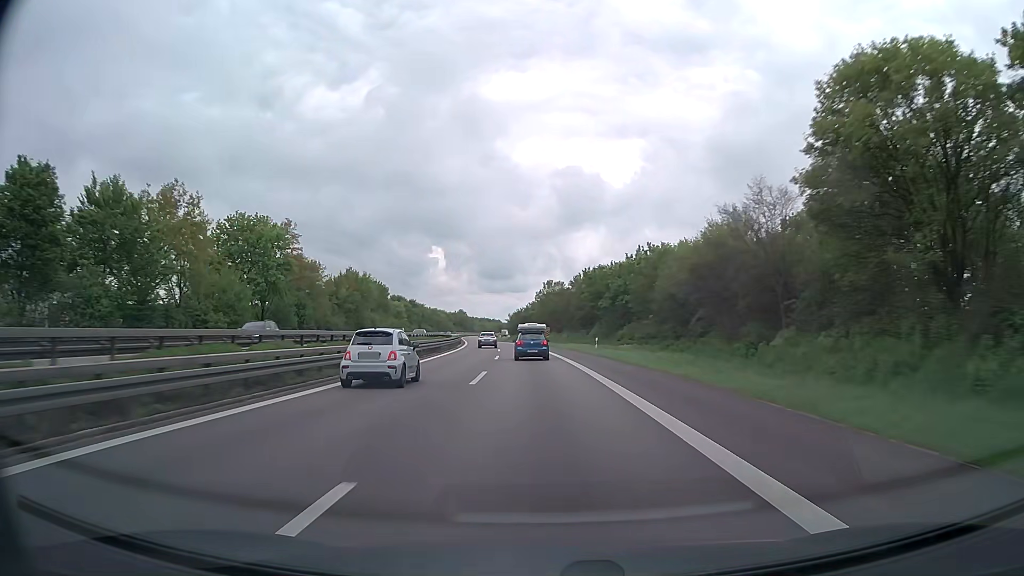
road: trunk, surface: asphalt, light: Day
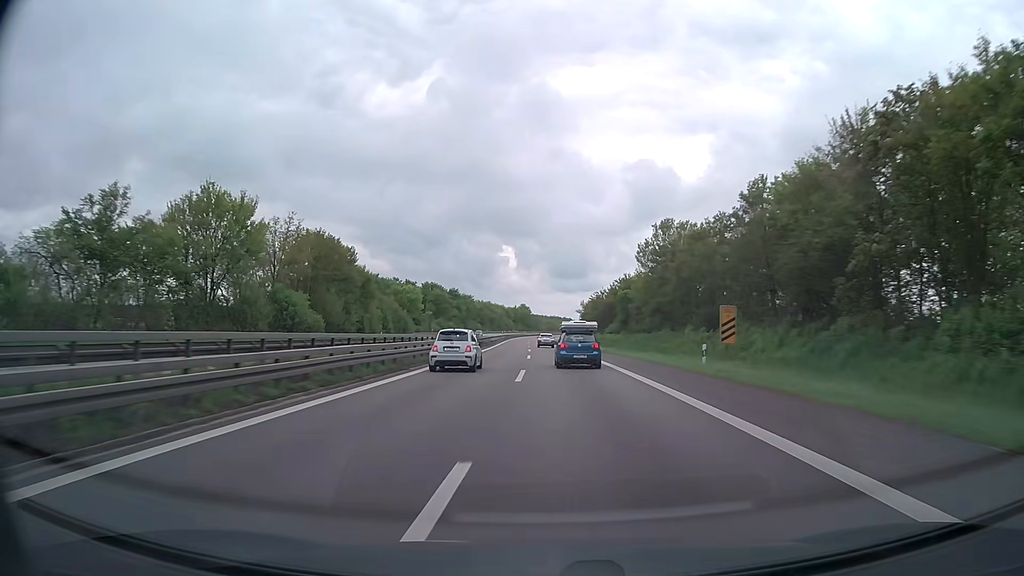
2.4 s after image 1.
(-3.8, +71.2) m; -6°
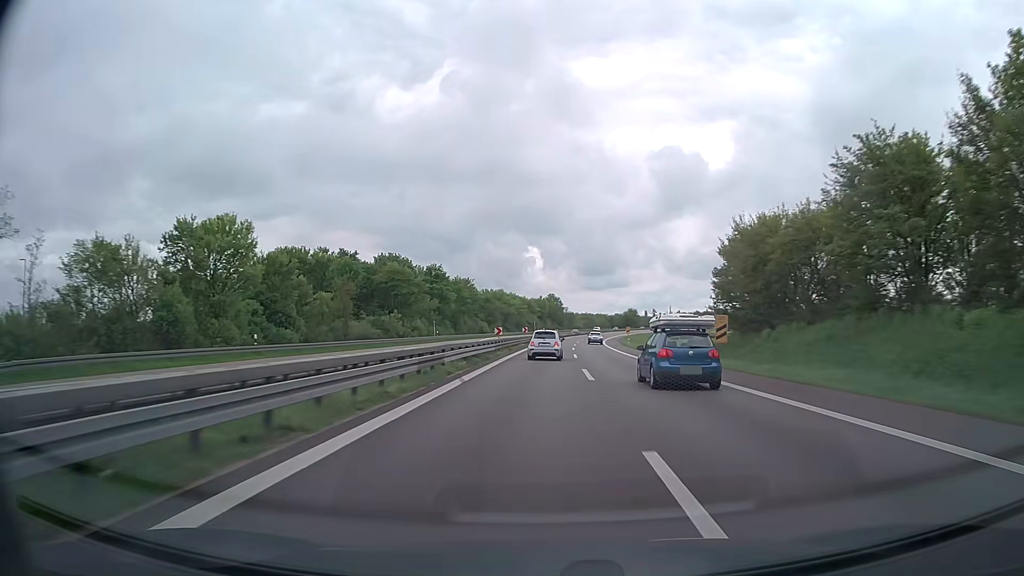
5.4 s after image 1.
(-3.0, +89.7) m; -3°
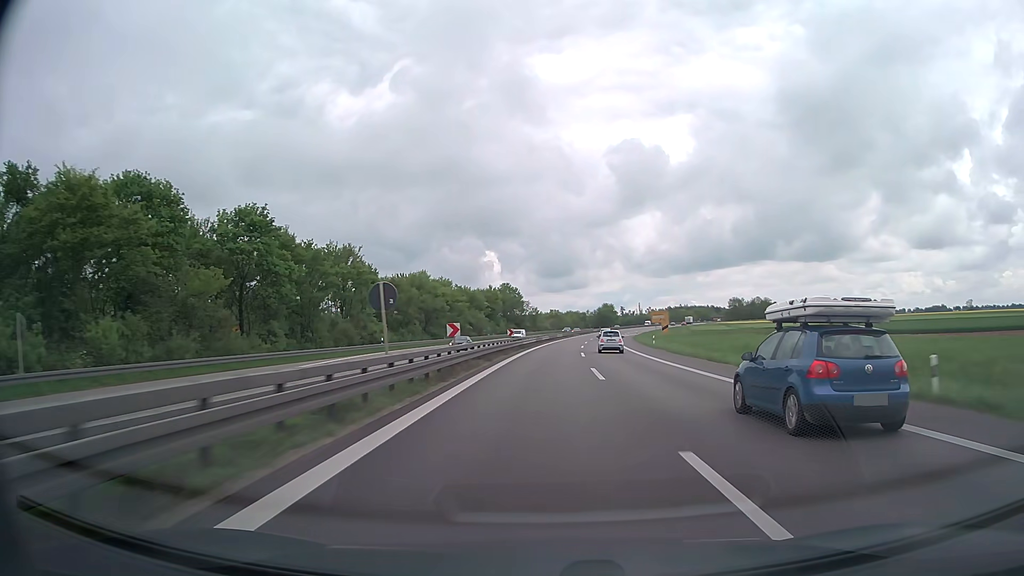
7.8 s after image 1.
(+1.6, +72.6) m; +3°
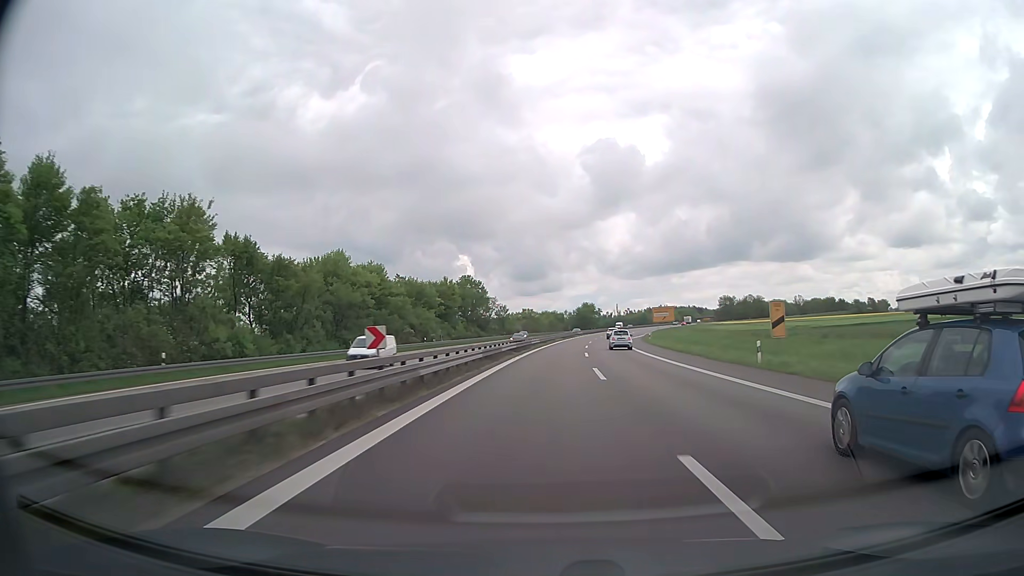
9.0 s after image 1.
(+0.7, +36.6) m; +2°
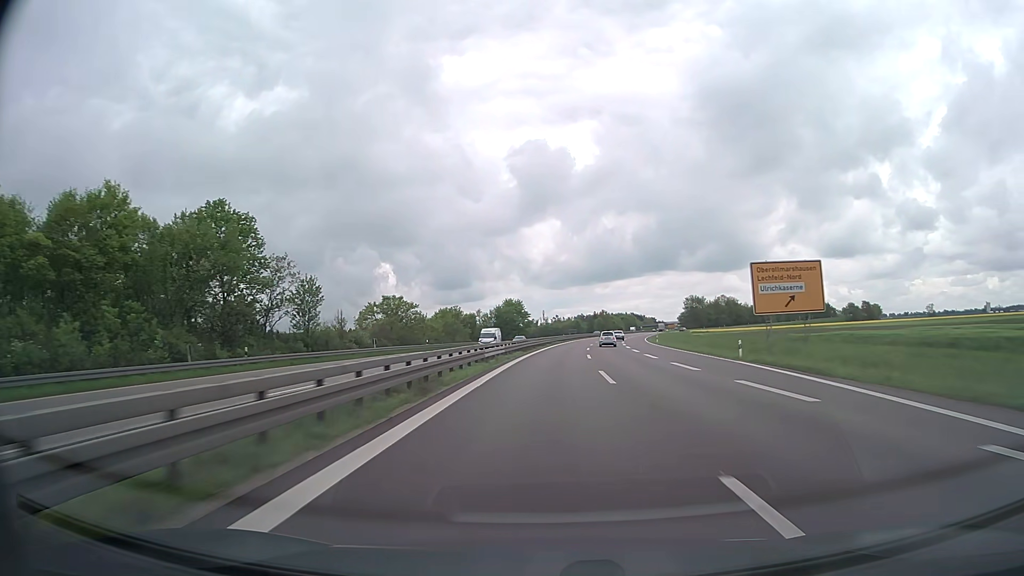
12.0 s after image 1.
(+5.2, +91.7) m; +7°
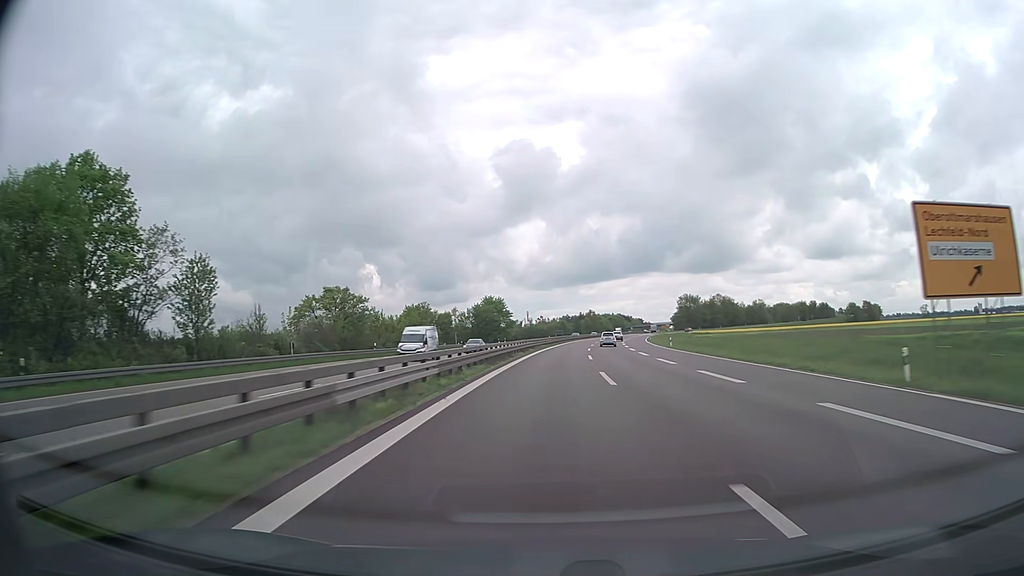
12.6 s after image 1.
(+0.2, +18.6) m; +1°
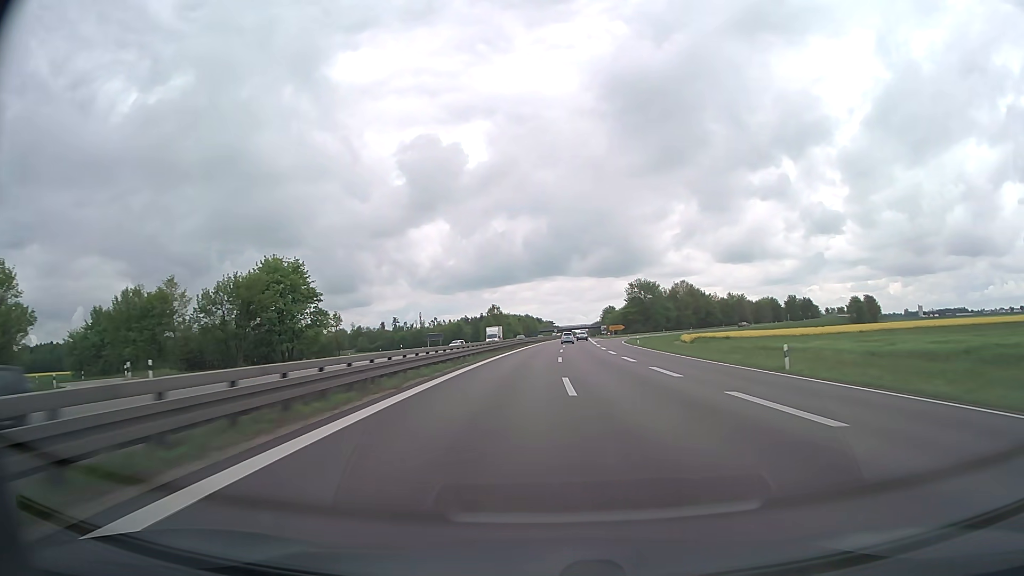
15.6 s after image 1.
(+6.5, +93.8) m; +8°
(0, +10) (0, +20) (+1, +30) (+1, +40) (+2, +50) (+2, +60) (+3, +70) (+4, +80) (+5, +90) (+5, +100) m
